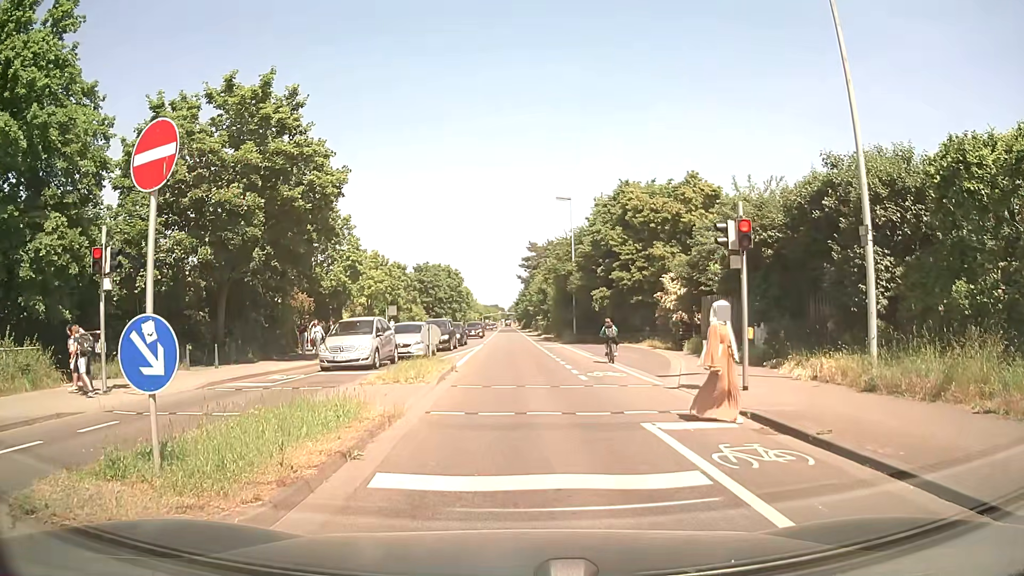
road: secondary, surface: asphalt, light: Day
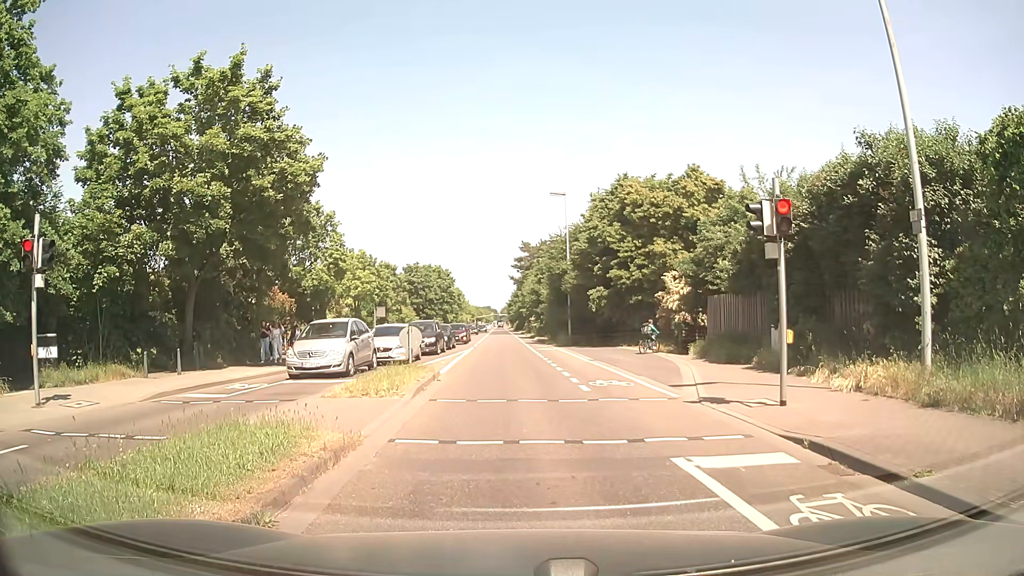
(0.0, +2.2) m; +1°
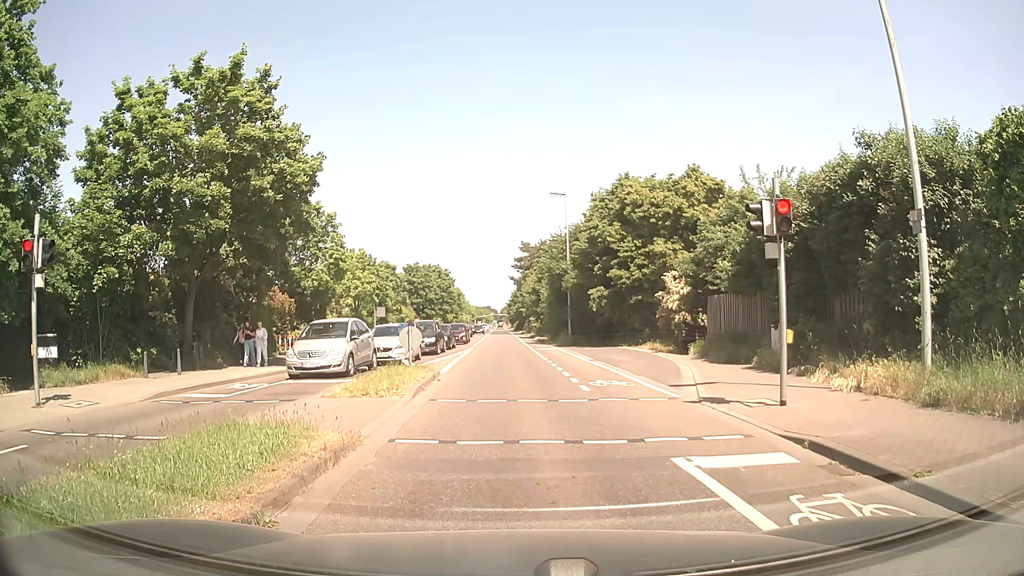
(0.0, 0.0) m; 0°
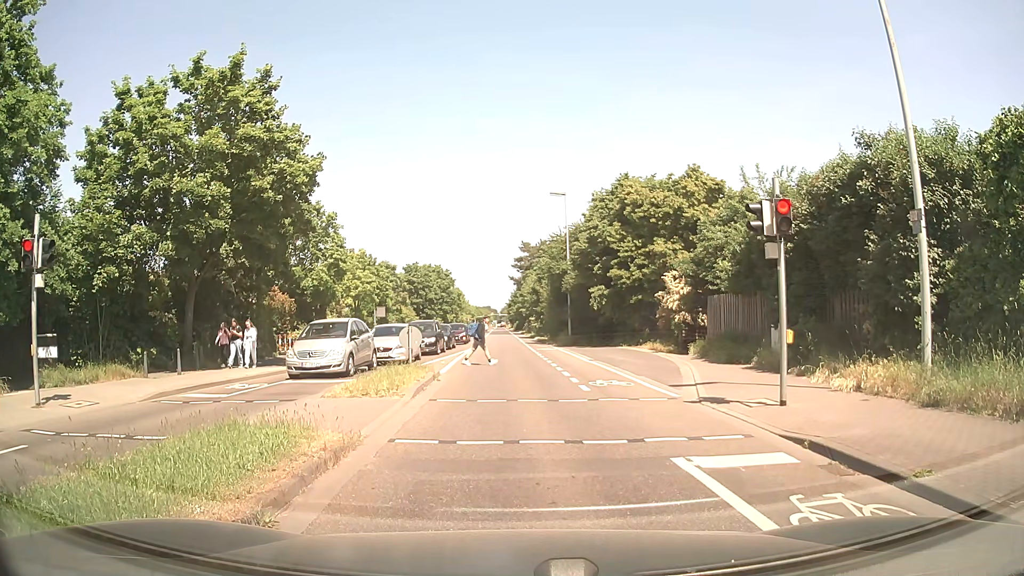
(0.0, 0.0) m; 0°
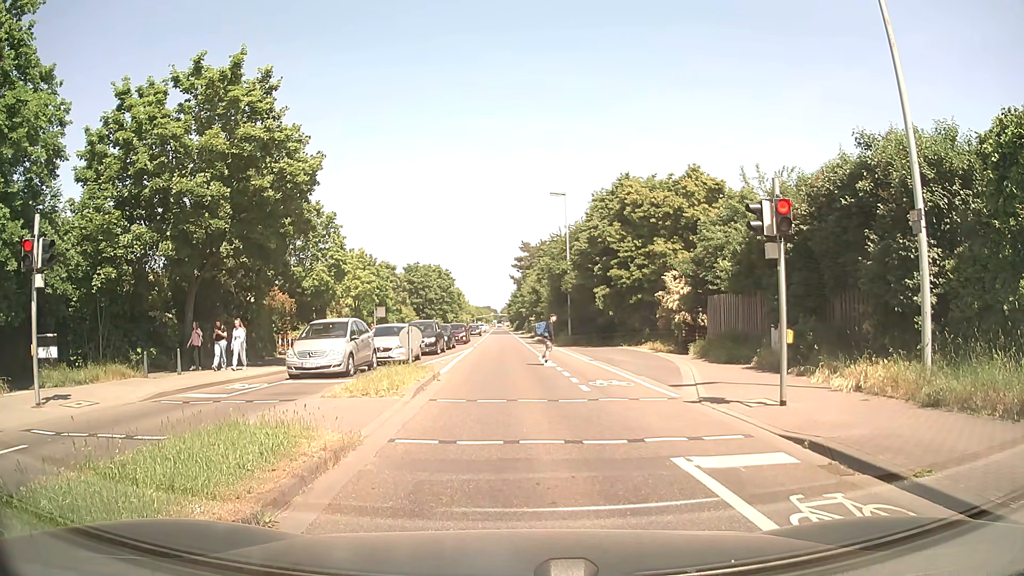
(0.0, 0.0) m; 0°
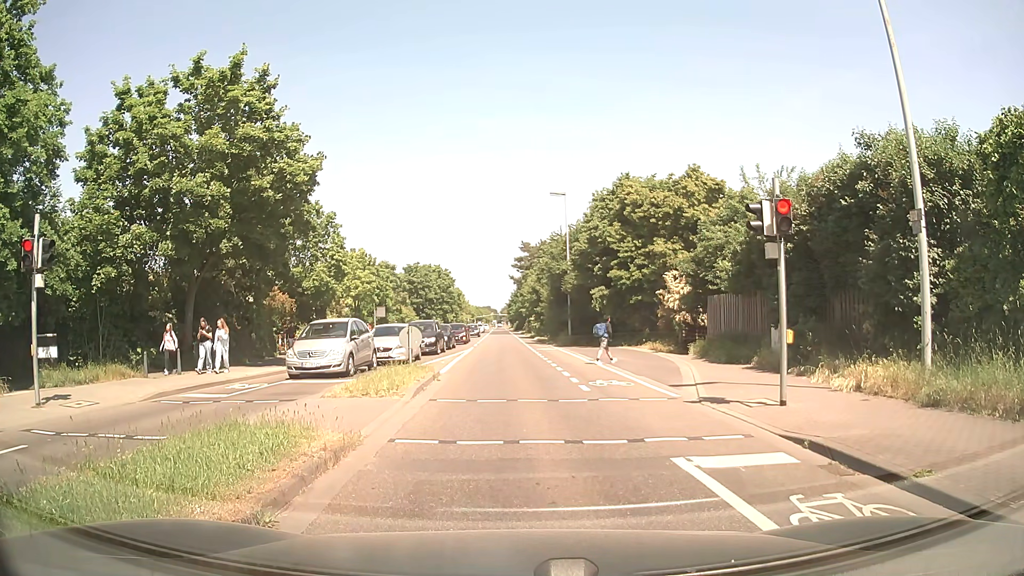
(0.0, 0.0) m; 0°
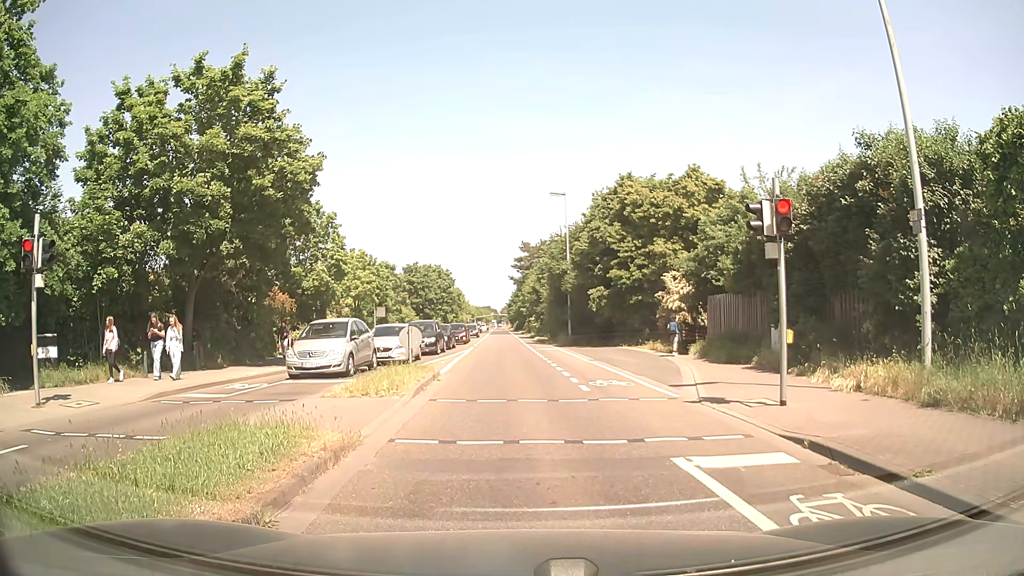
(0.0, 0.0) m; 0°
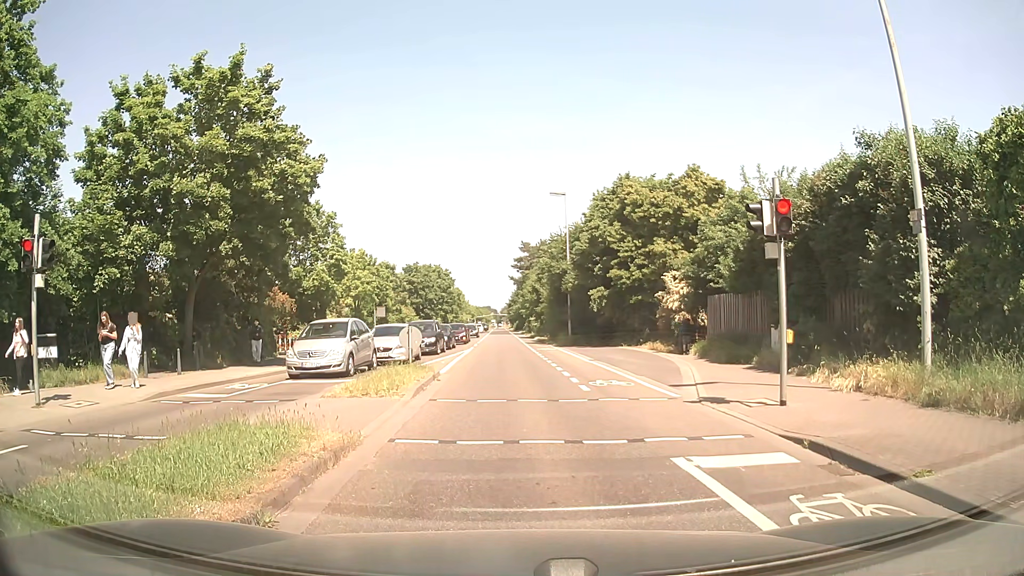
(0.0, 0.0) m; 0°
(0, +10) (0, +20) (-1, +30) (-1, +40) (-2, +50) (-2, +60) (-3, +70) (-3, +80) (-4, +90) (-4, +100) m
